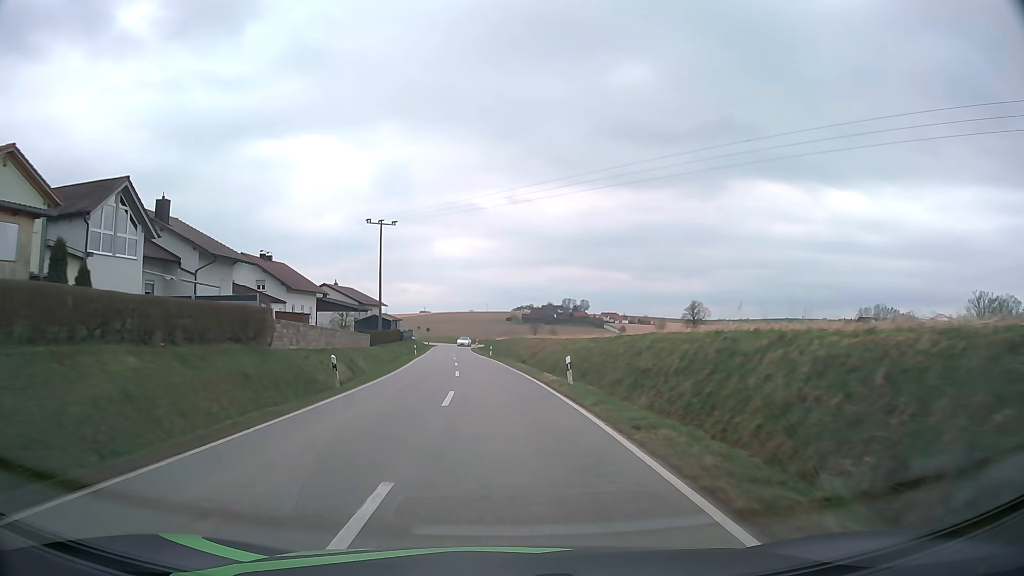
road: tertiary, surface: asphalt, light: Day
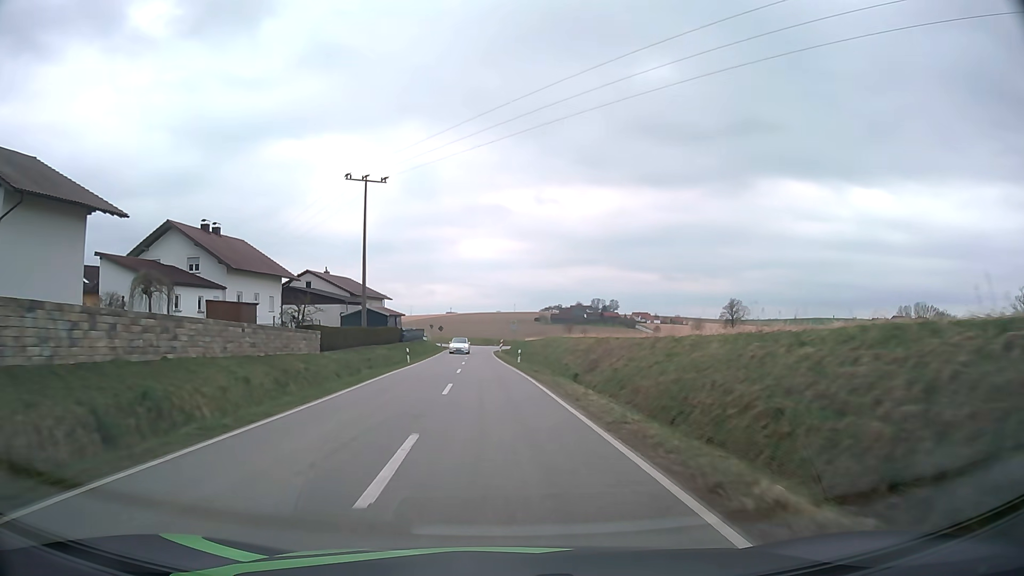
(-0.4, +20.8) m; -2°
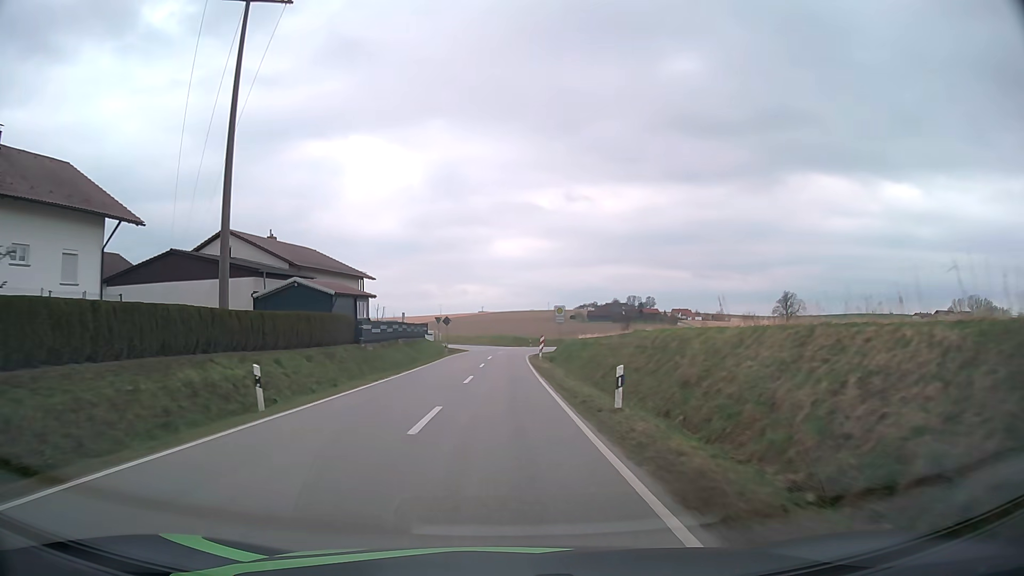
(-0.6, +31.0) m; -3°
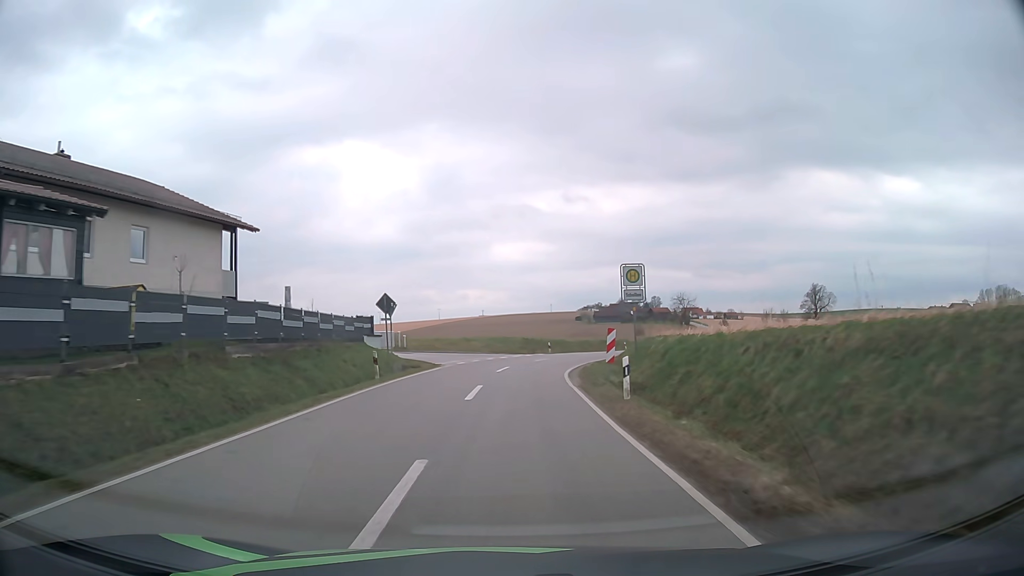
(-0.4, +30.5) m; 0°
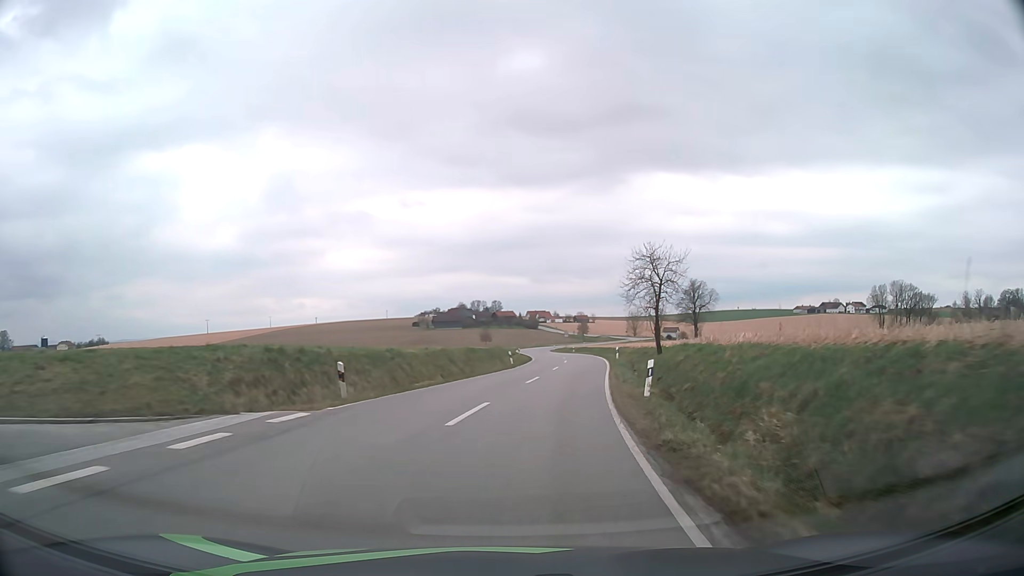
(+3.0, +38.8) m; +13°
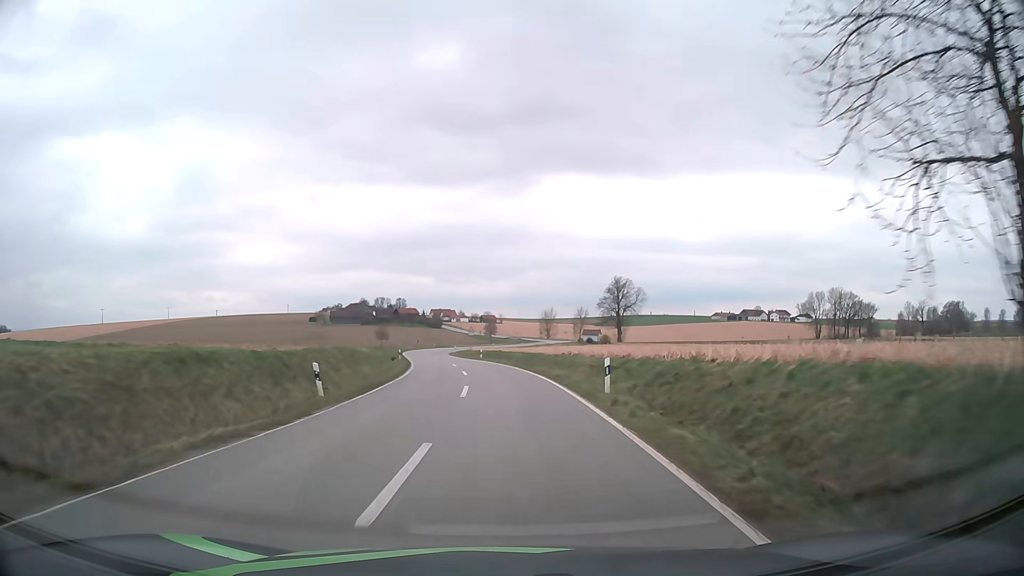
(+2.8, +29.3) m; +8°
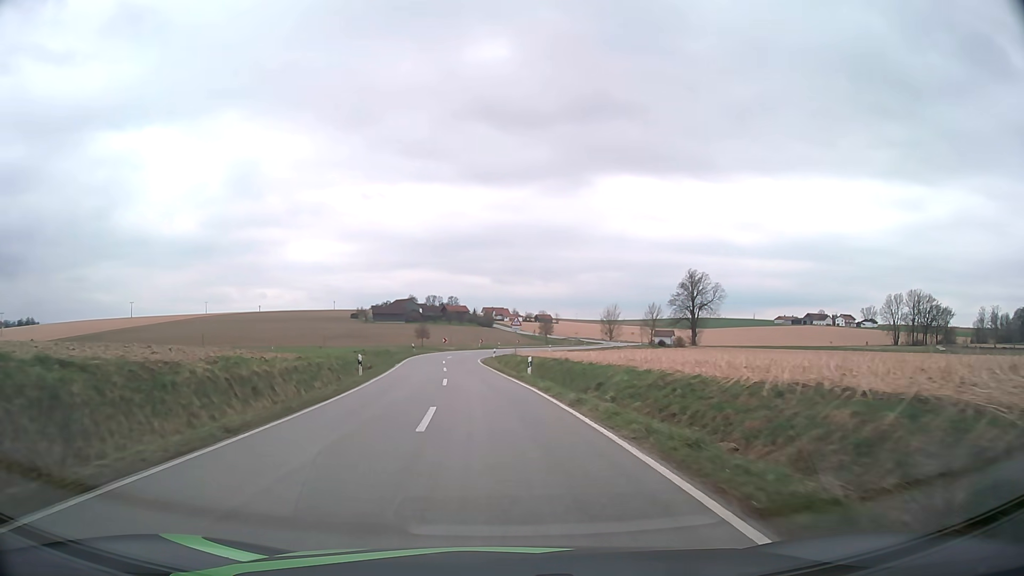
(-0.5, +30.7) m; -4°
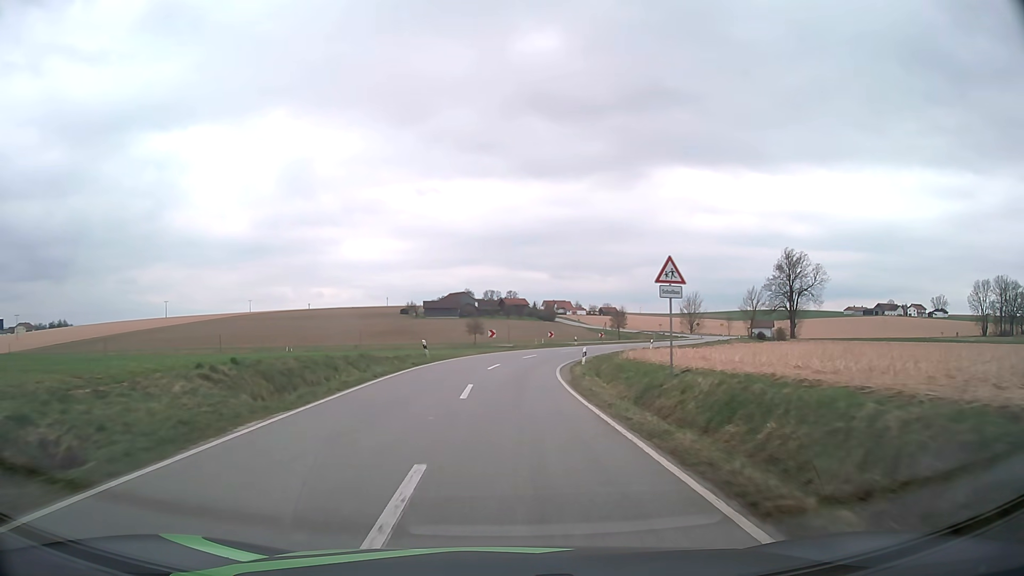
(-1.9, +31.2) m; -5°
(0, +10) (0, +20) (+1, +30) (+2, +40) (+5, +50) (+8, +59) (+12, +68) (+17, +77) (+21, +86) (+26, +95) m
